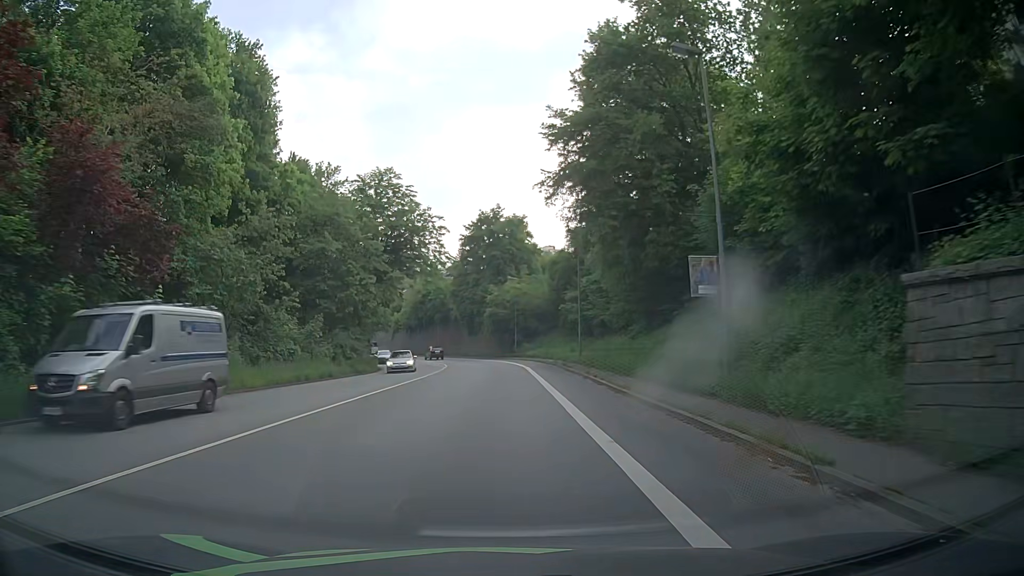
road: primary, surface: asphalt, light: Day
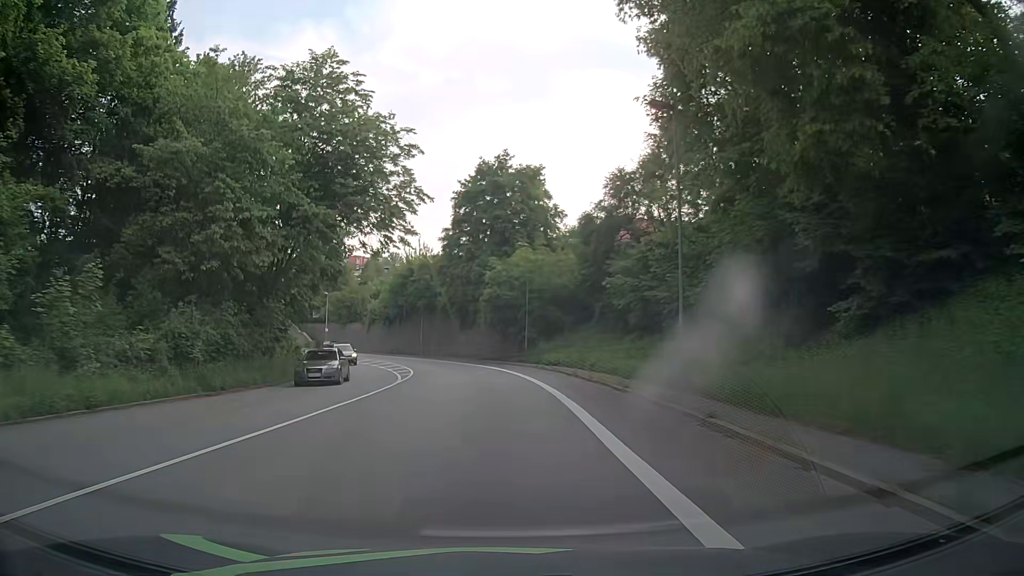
(0.0, +23.1) m; 0°
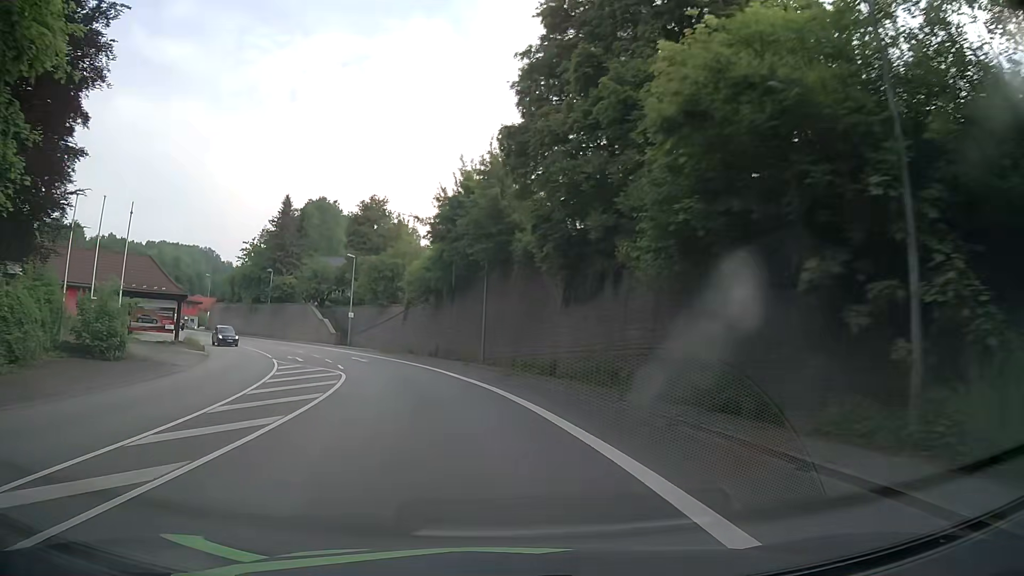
(-1.6, +38.7) m; -8°
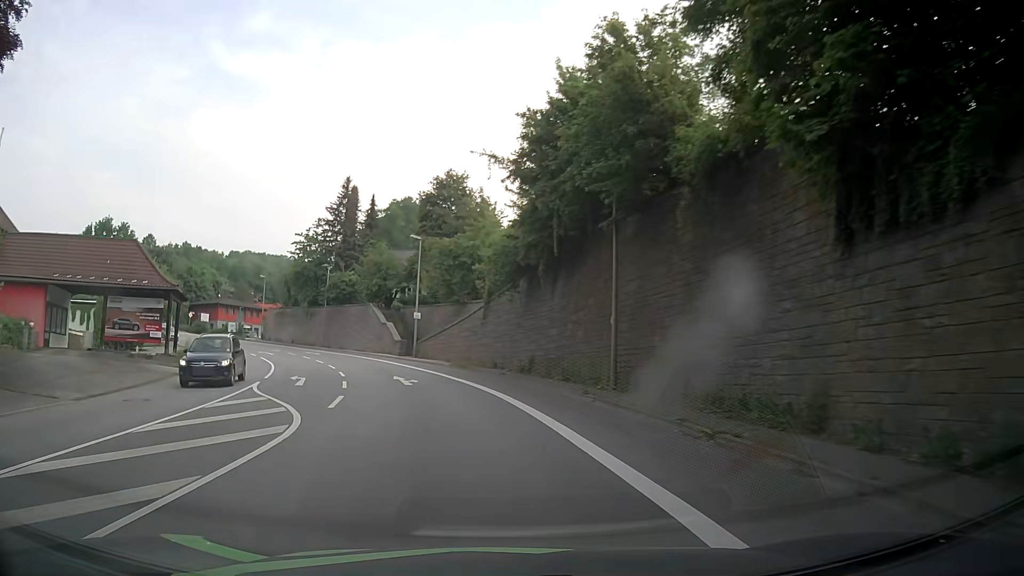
(-1.3, +15.4) m; -10°
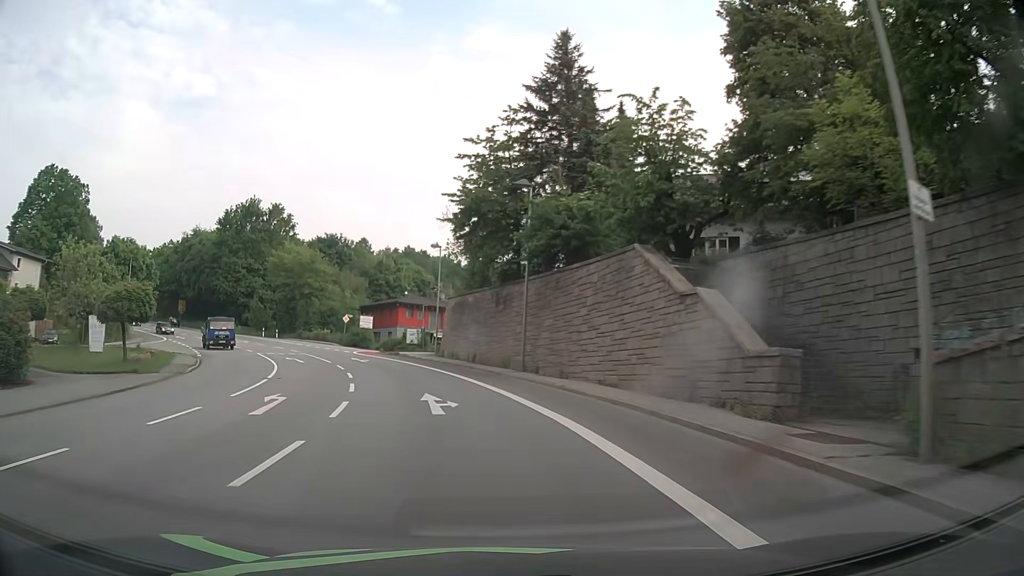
(-7.1, +37.9) m; -21°
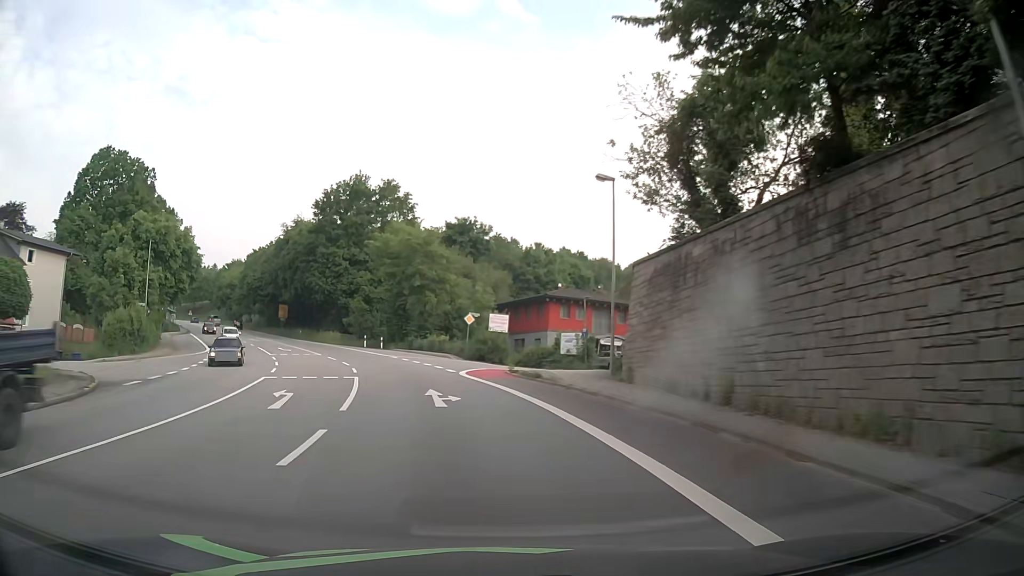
(-2.8, +23.0) m; -14°
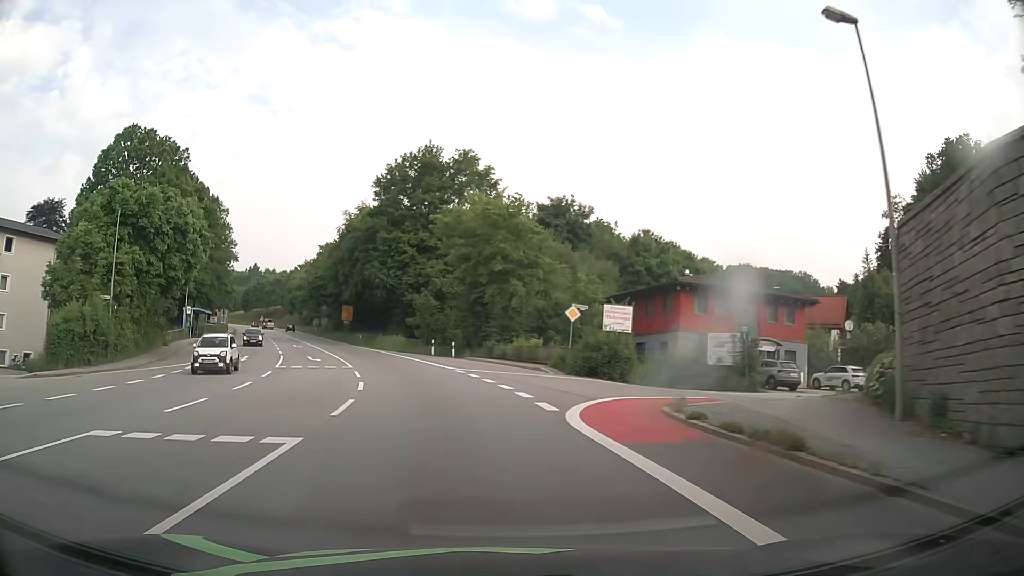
(-1.0, +15.4) m; -7°
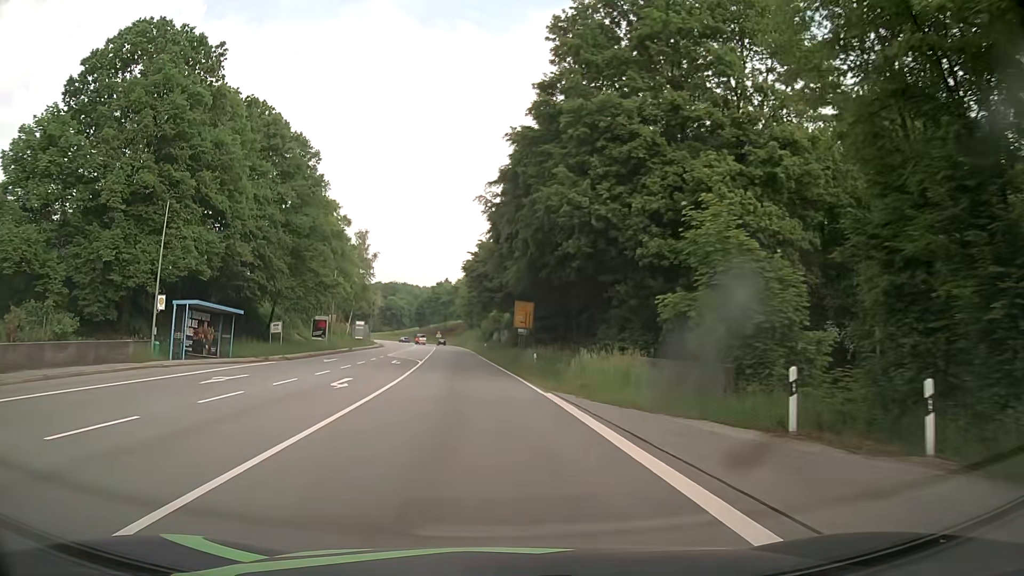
(-6.9, +37.9) m; -19°
(0, +10) (-1, +20) (-1, +30) (-2, +40) (-3, +50) (-4, +60) (-5, +70) (-5, +80) (-6, +90) (-7, +100) m
